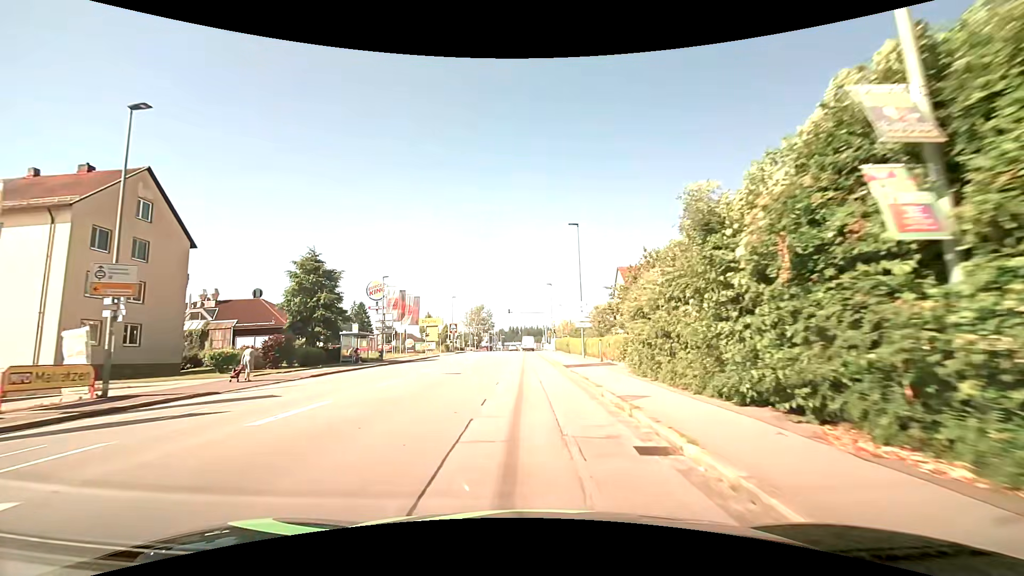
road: tertiary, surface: asphalt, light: Day
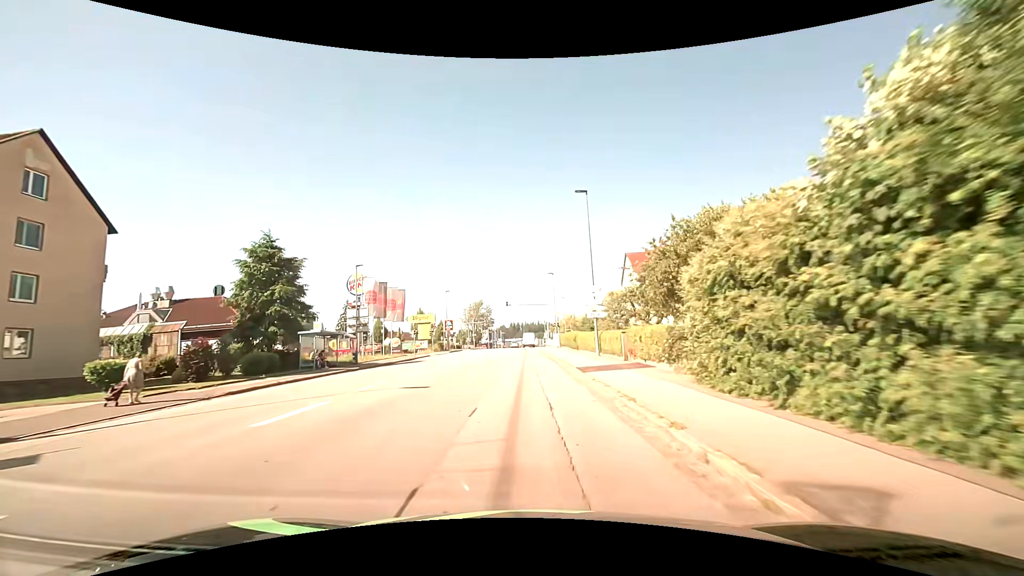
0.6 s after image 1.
(0.0, +7.3) m; 0°
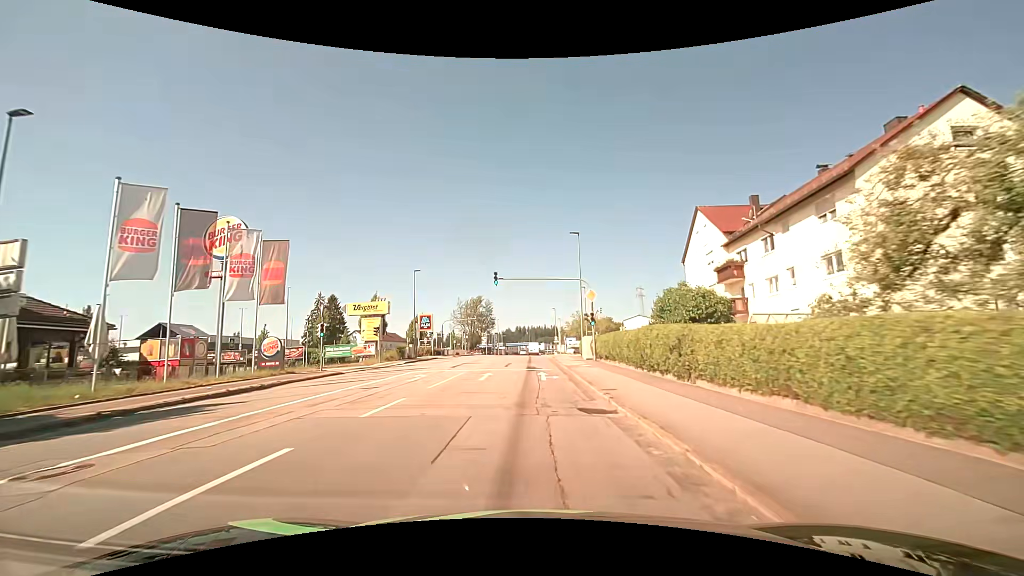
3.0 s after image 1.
(-0.3, +28.4) m; 0°
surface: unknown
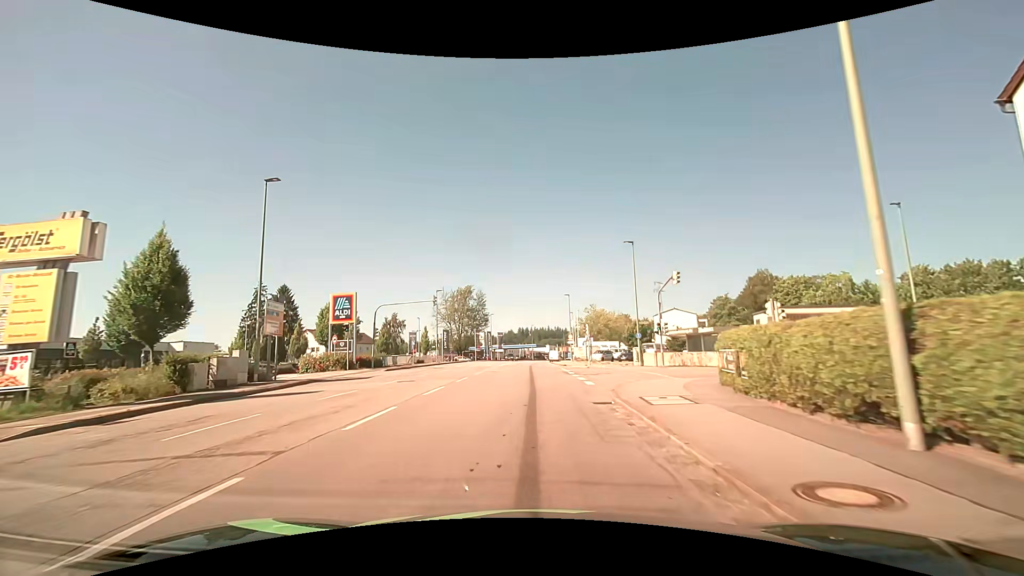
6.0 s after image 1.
(-0.3, +33.9) m; -1°
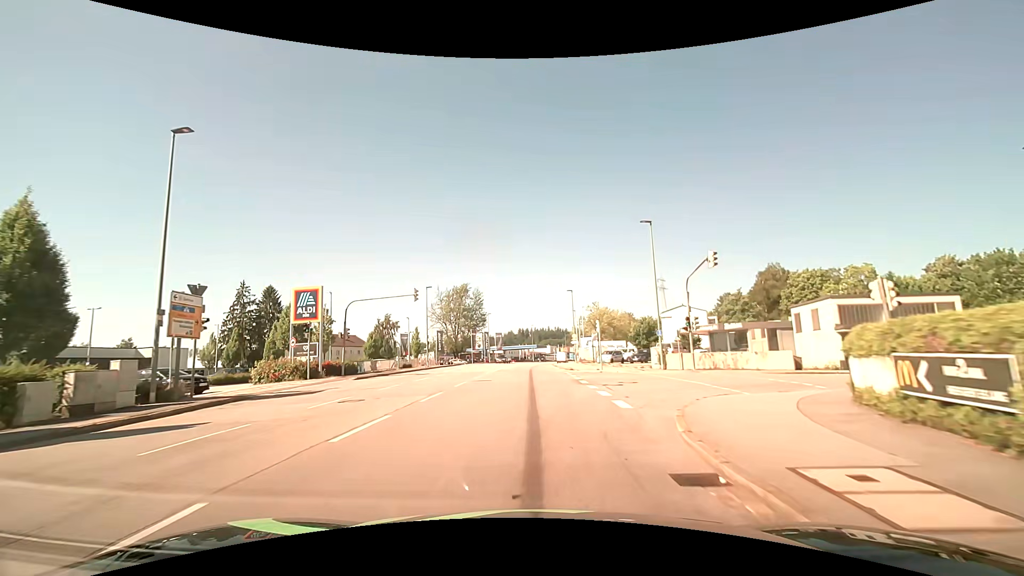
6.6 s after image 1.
(0.0, +6.6) m; 0°
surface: asphalt
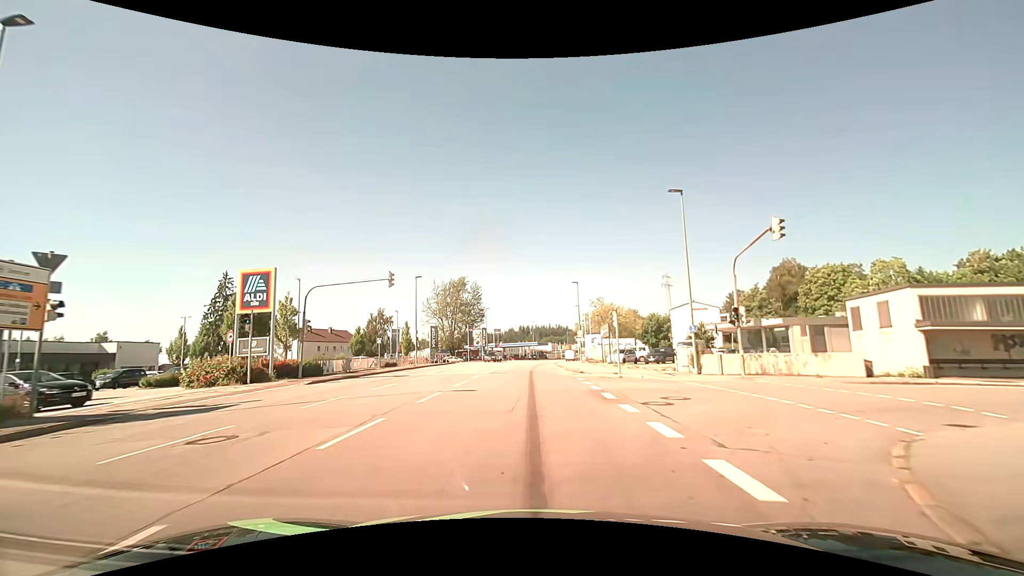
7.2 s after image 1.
(0.0, +6.6) m; 0°
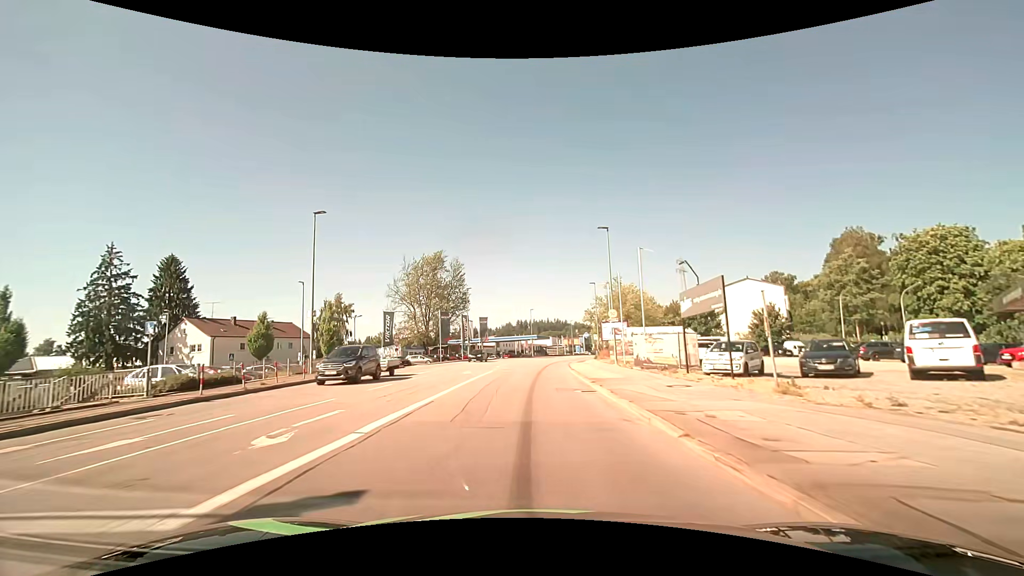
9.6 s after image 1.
(+0.3, +26.8) m; +1°
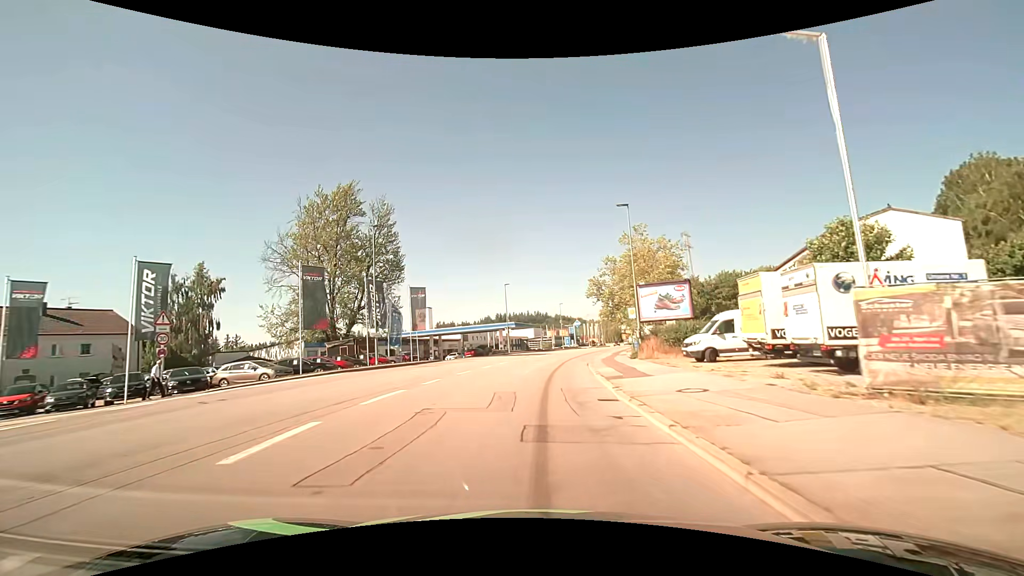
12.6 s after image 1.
(+0.5, +35.3) m; +2°
(0, +10) (+1, +20) (+1, +30) (+2, +40) (+4, +50) (+6, +60) (+8, +69) (+10, +79) (+13, +89) (+15, +98) m
